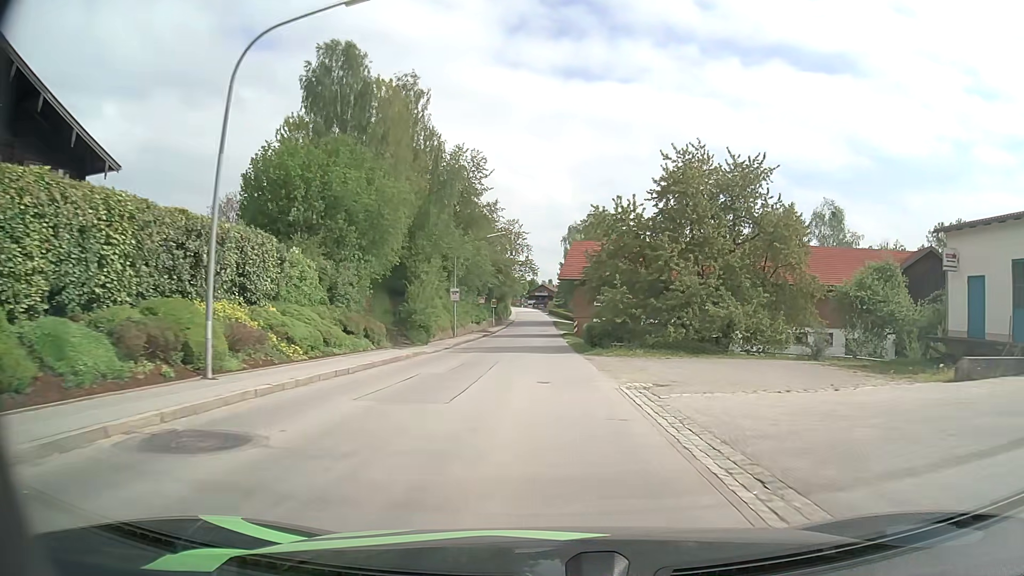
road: secondary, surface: asphalt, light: Day
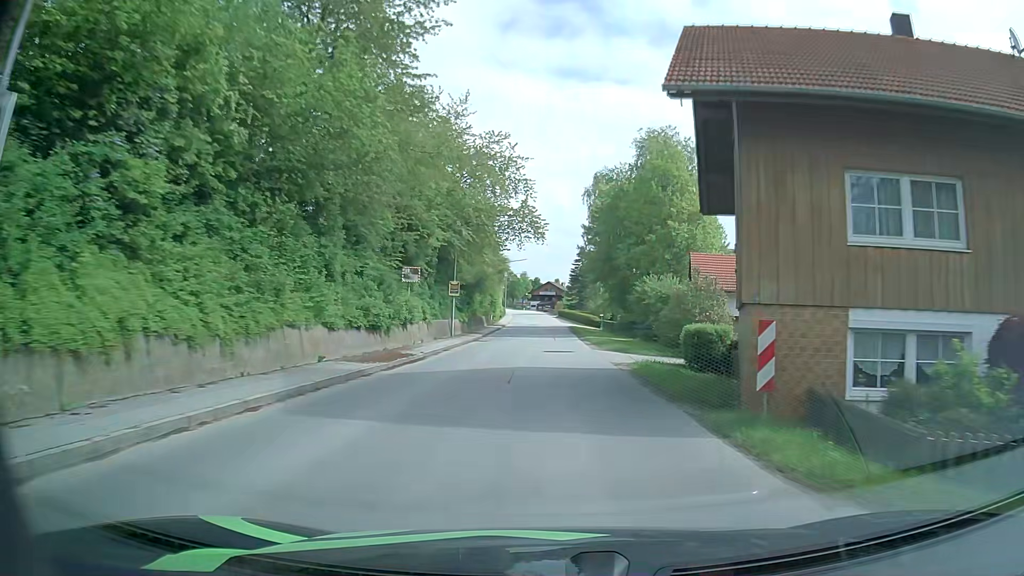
(-0.8, +44.9) m; 0°
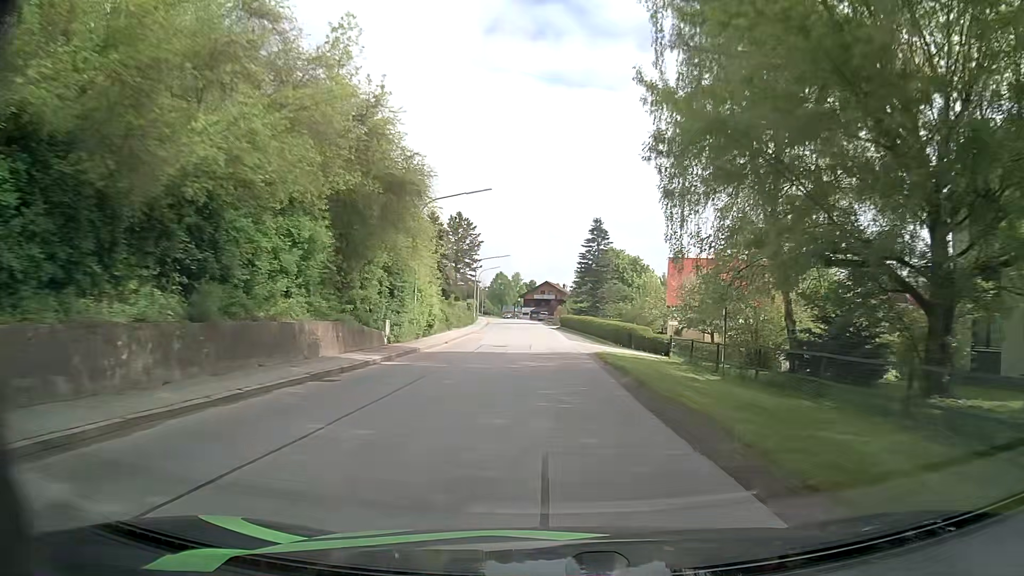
(+0.3, +47.0) m; 0°
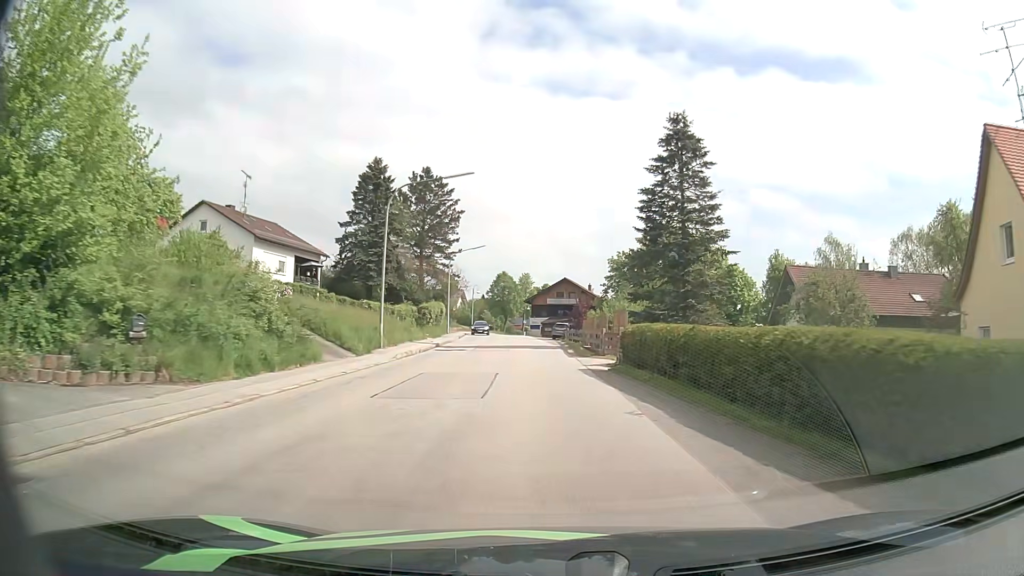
(-0.6, +46.6) m; -2°
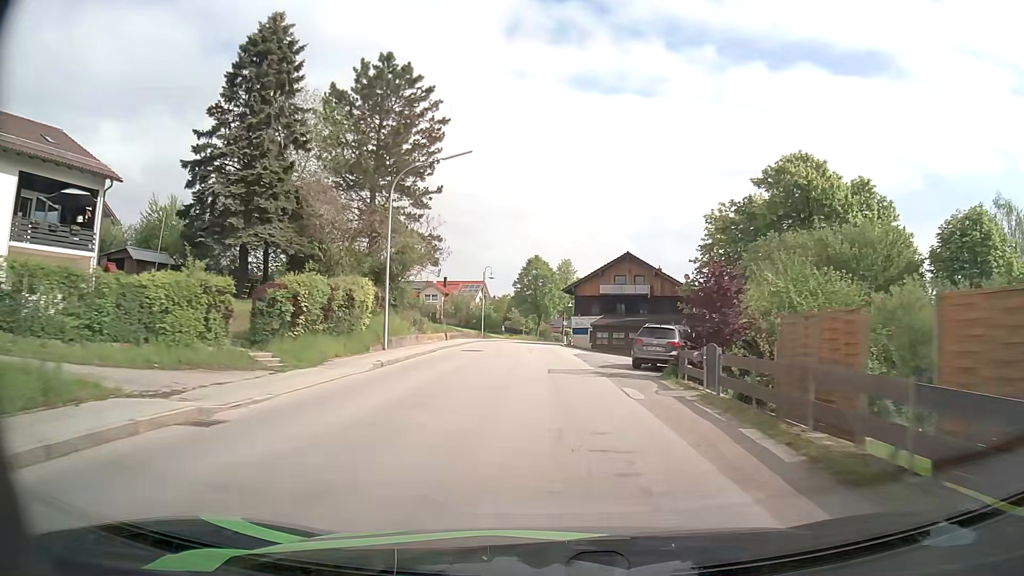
(-0.9, +36.2) m; -3°
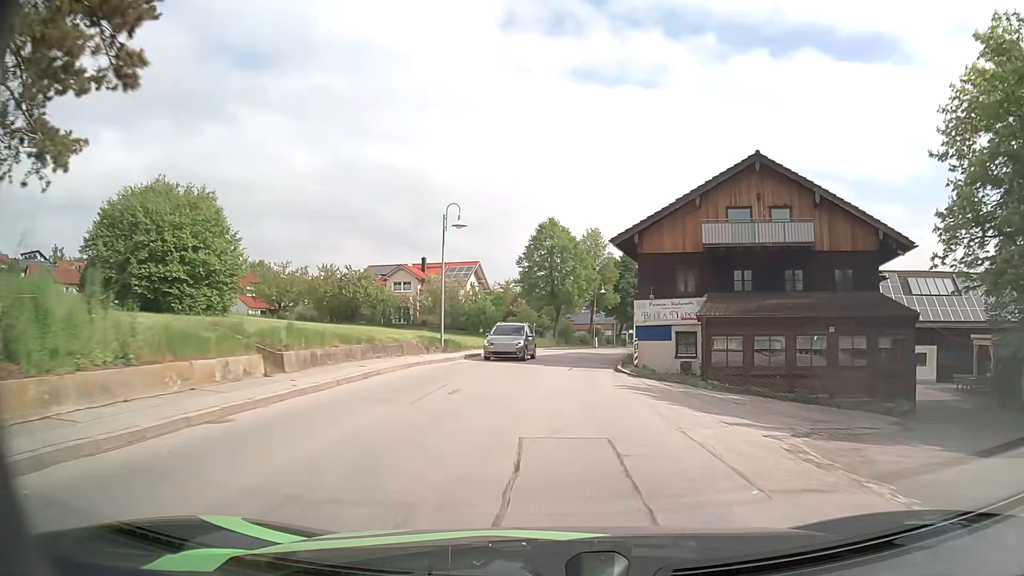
(-0.8, +34.1) m; -1°
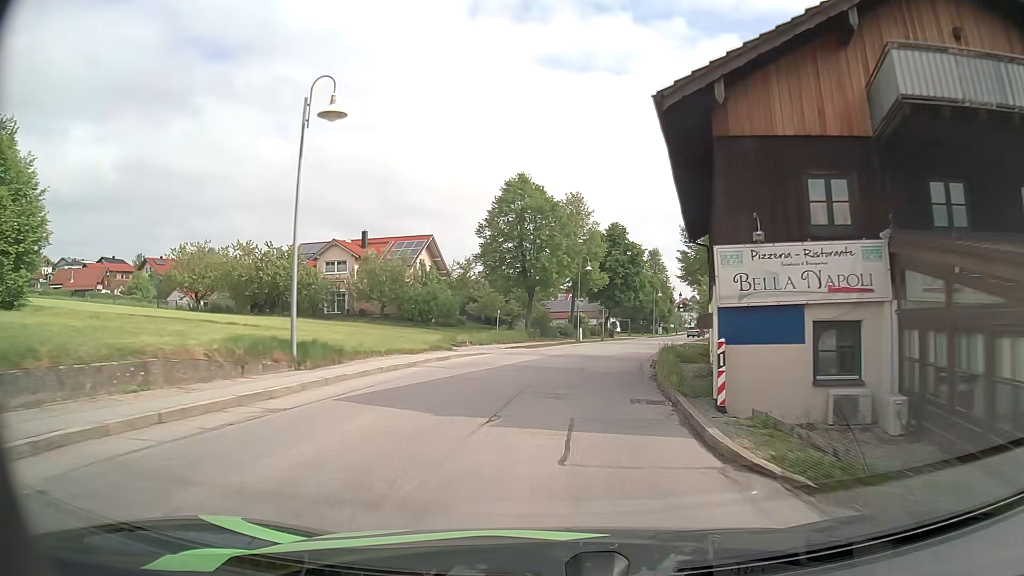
(+0.2, +16.4) m; +2°
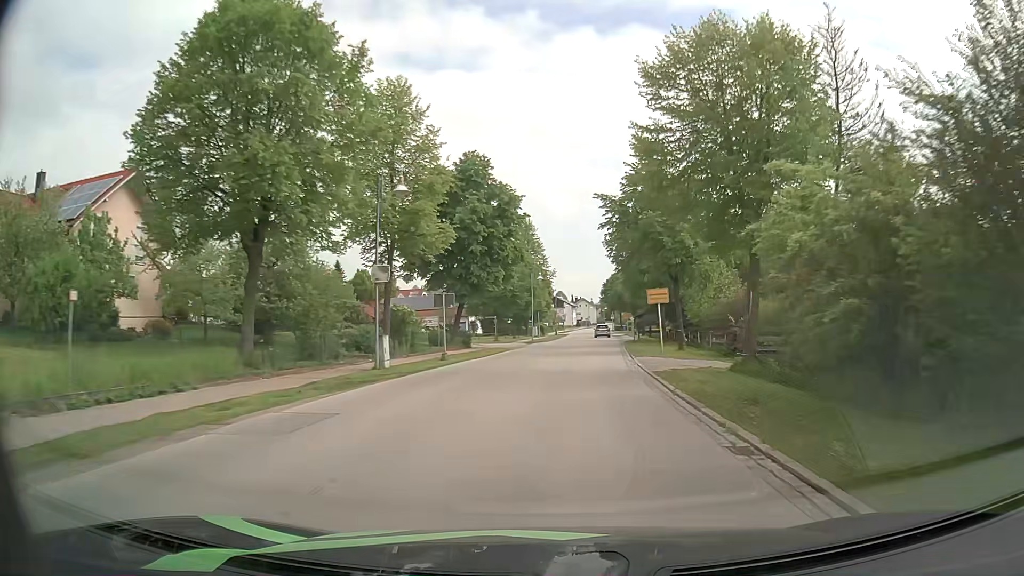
(+3.1, +32.8) m; +11°
(0, +10) (+1, +20) (+2, +30) (+3, +40) (+4, +50) (+5, +60) (+6, +70) (+7, +80) (+7, +90) (+8, +100) m
